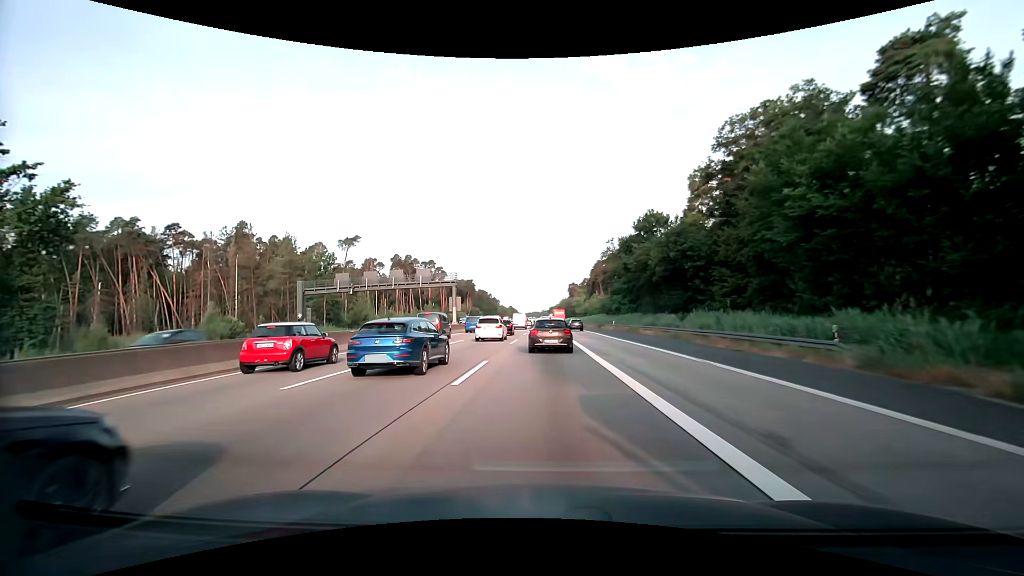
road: motorway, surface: asphalt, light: Day
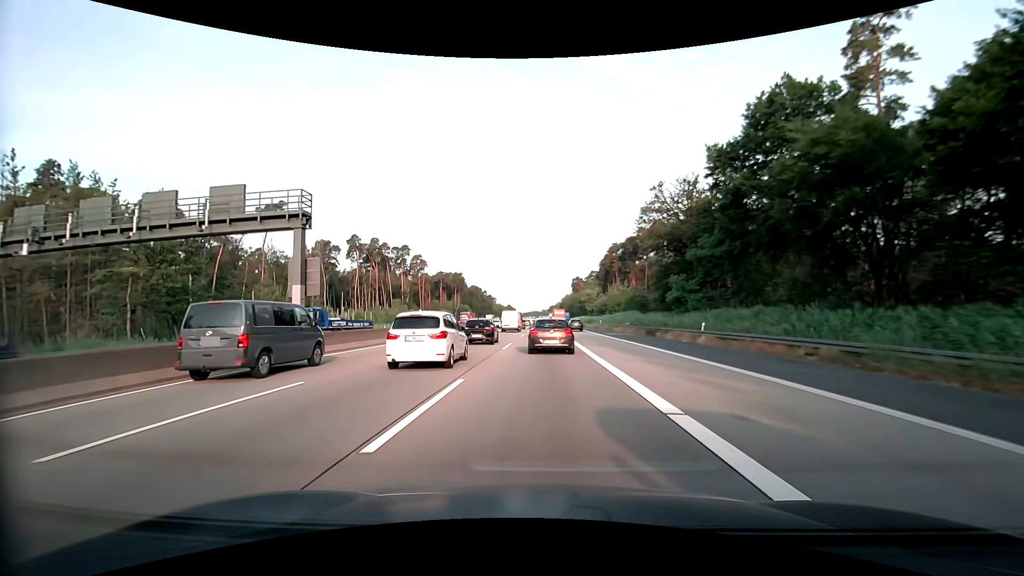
(-0.1, +41.0) m; 0°
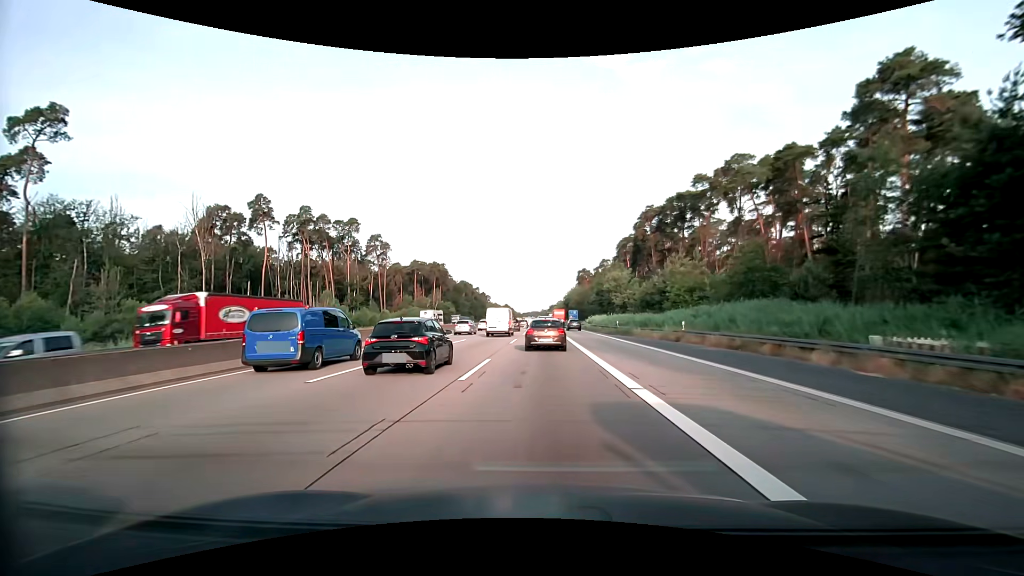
(0.0, +47.6) m; 0°
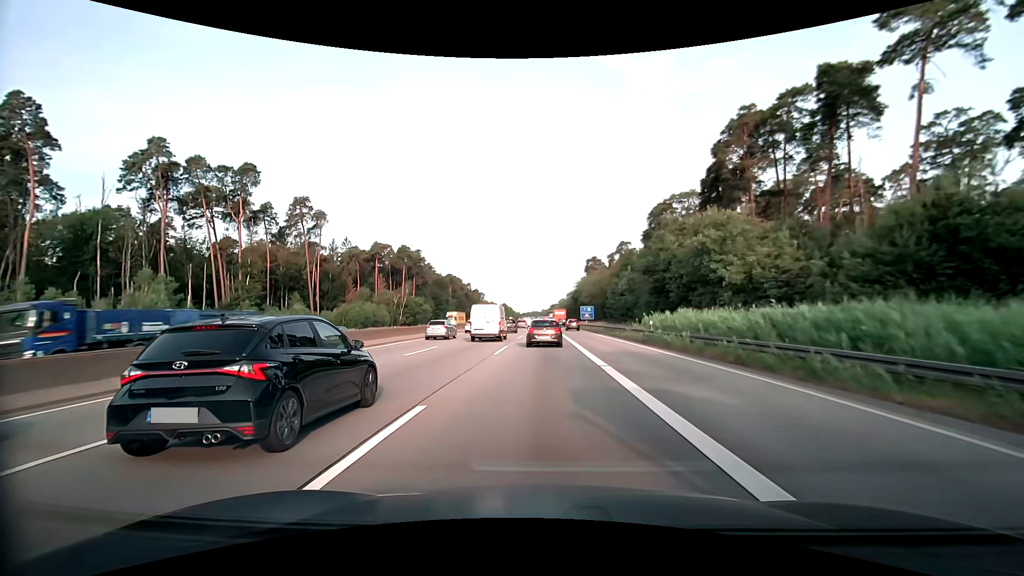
(-0.1, +45.4) m; 0°
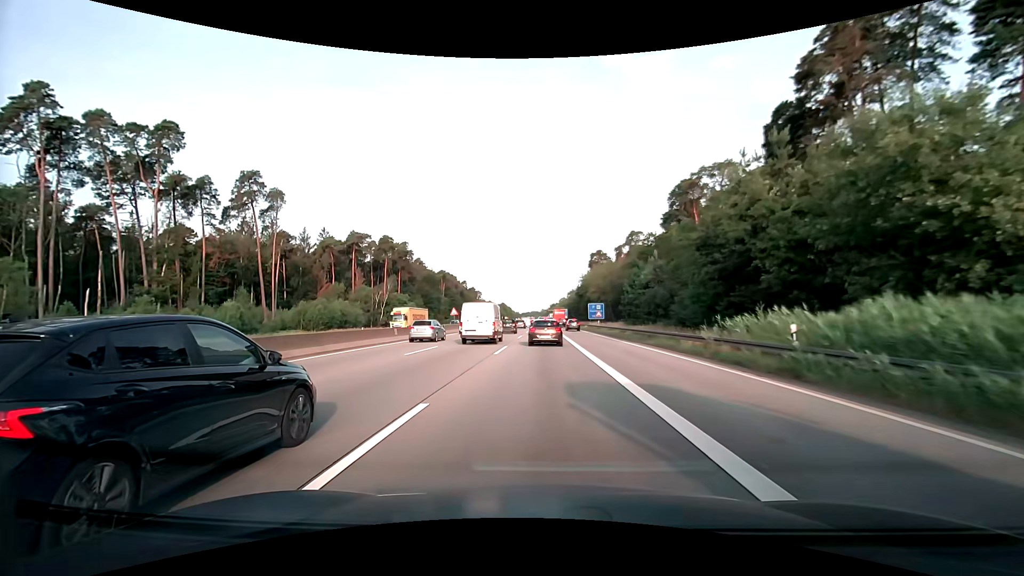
(0.0, +17.8) m; 0°
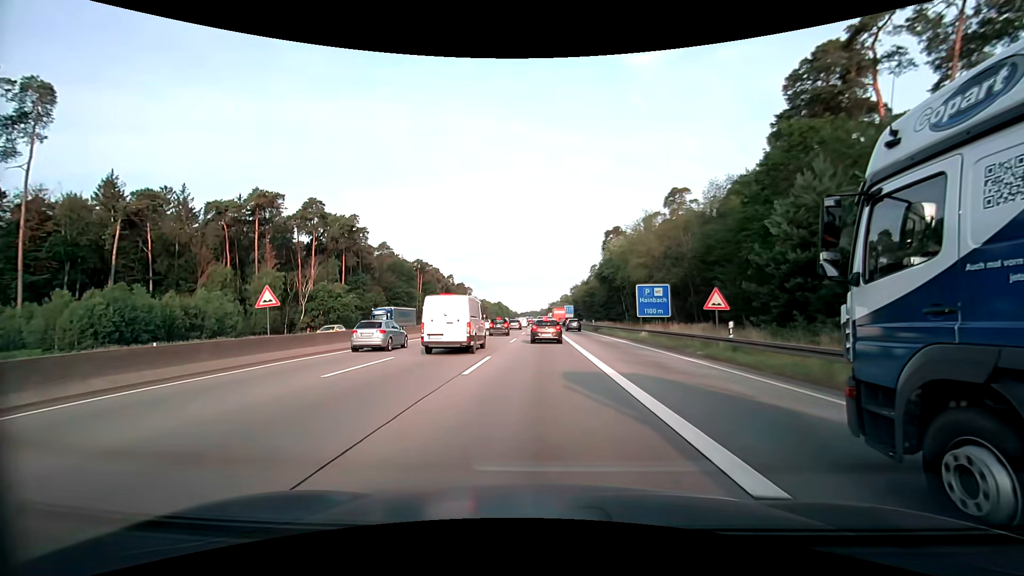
(+0.1, +43.6) m; 0°
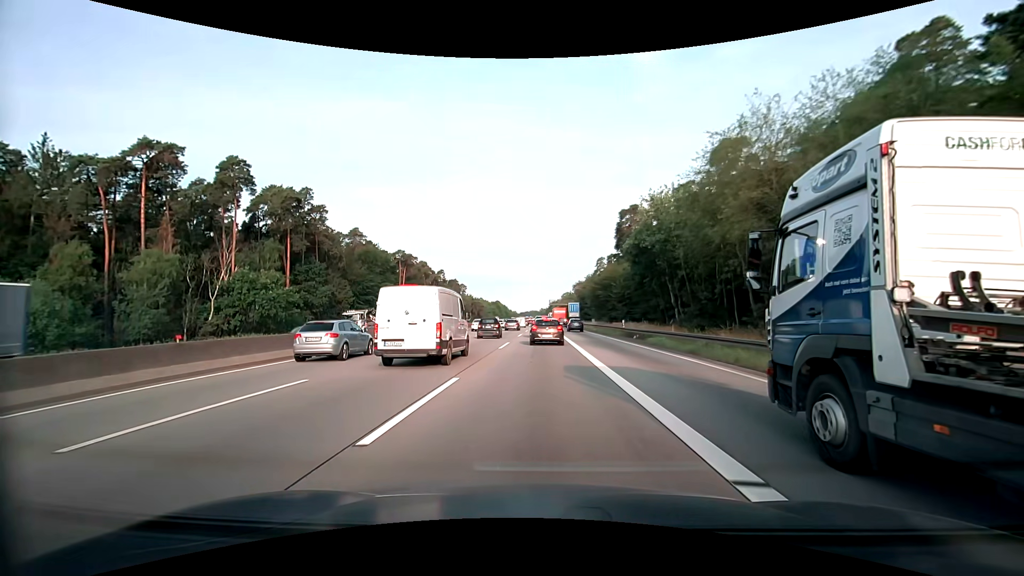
(+0.1, +24.8) m; 0°
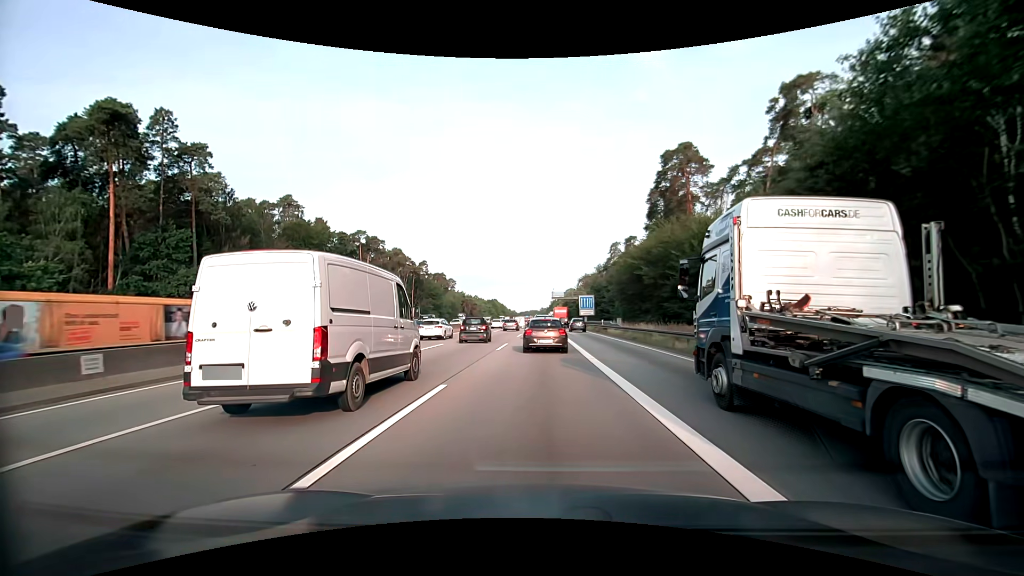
(-0.2, +37.1) m; 0°
(0, +10) (0, +20) (0, +30) (0, +40) (0, +50) (0, +60) (0, +70) (0, +80) (0, +90) (0, +100) m
